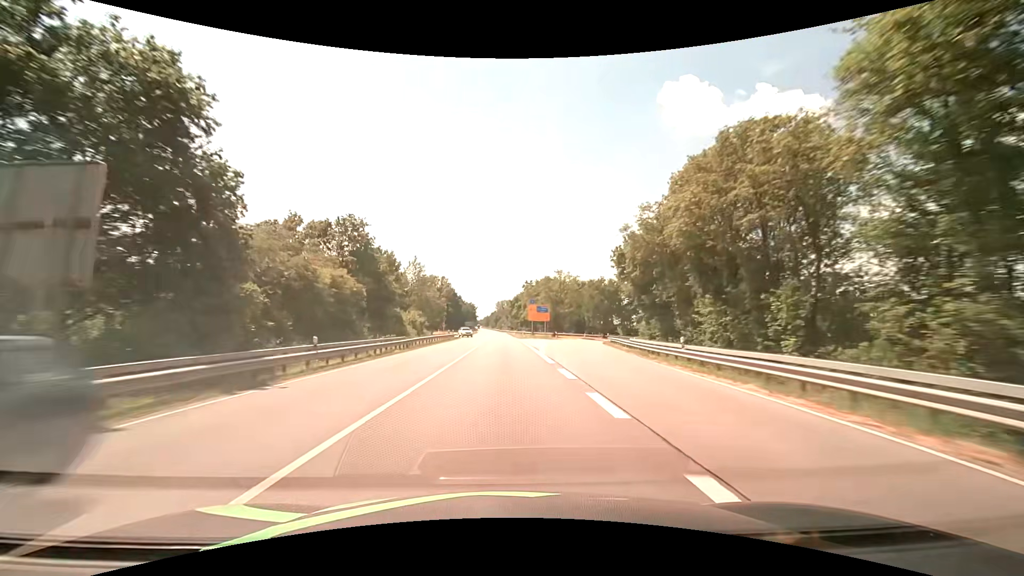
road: primary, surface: asphalt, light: Day
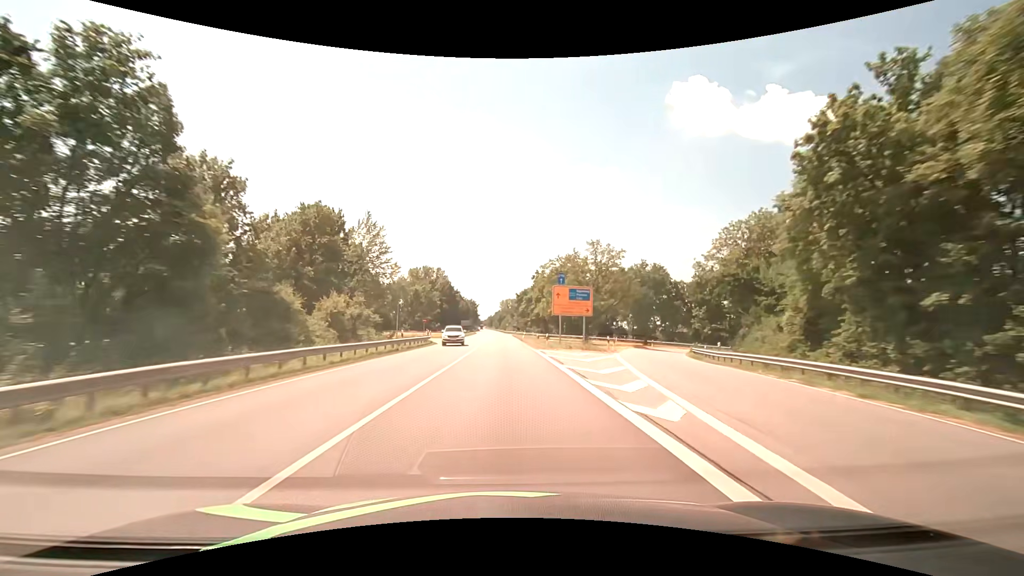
(-0.1, +31.6) m; 0°
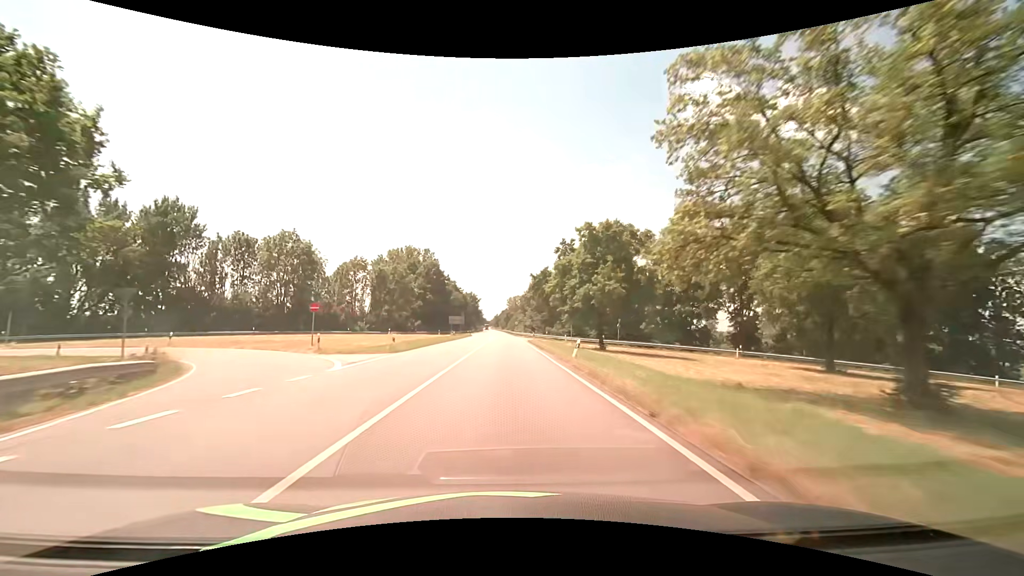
(-0.4, +47.3) m; -1°
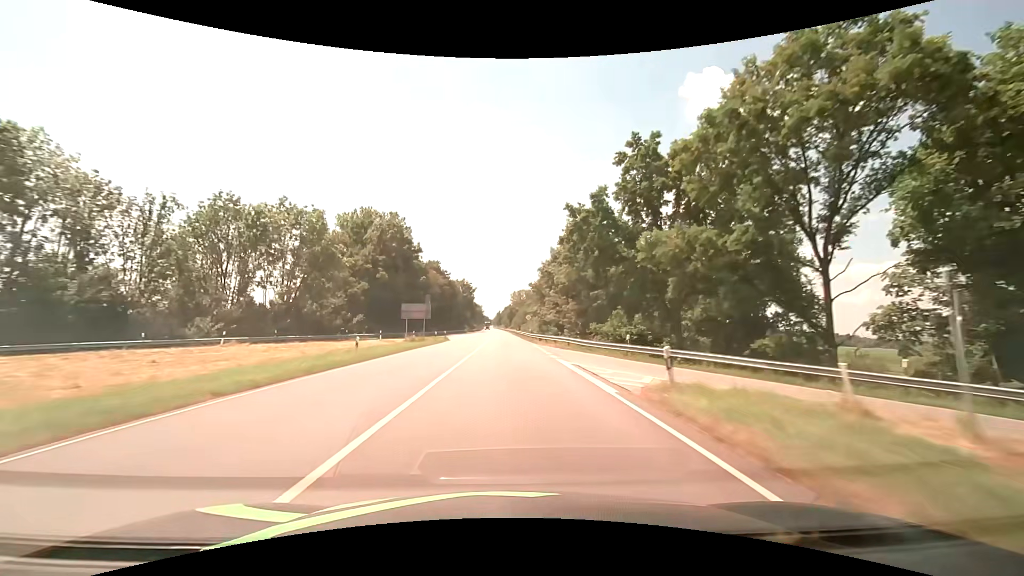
(-0.2, +47.4) m; -1°
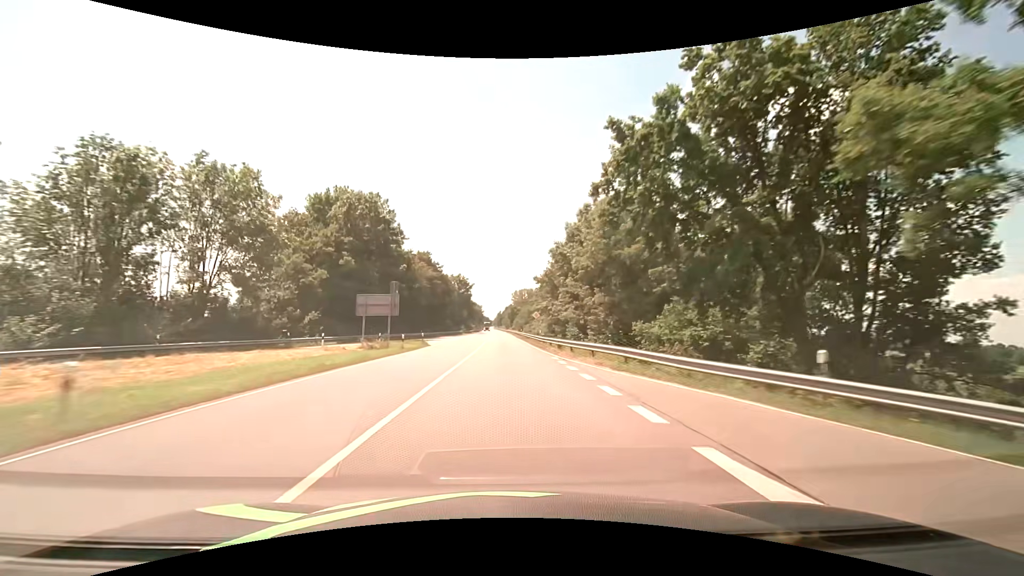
(0.0, +15.8) m; 0°
(0, +10) (0, +20) (0, +30) (0, +40) (0, +50) (0, +60) (-1, +70) (-1, +80) (-1, +90) (-1, +100) m
